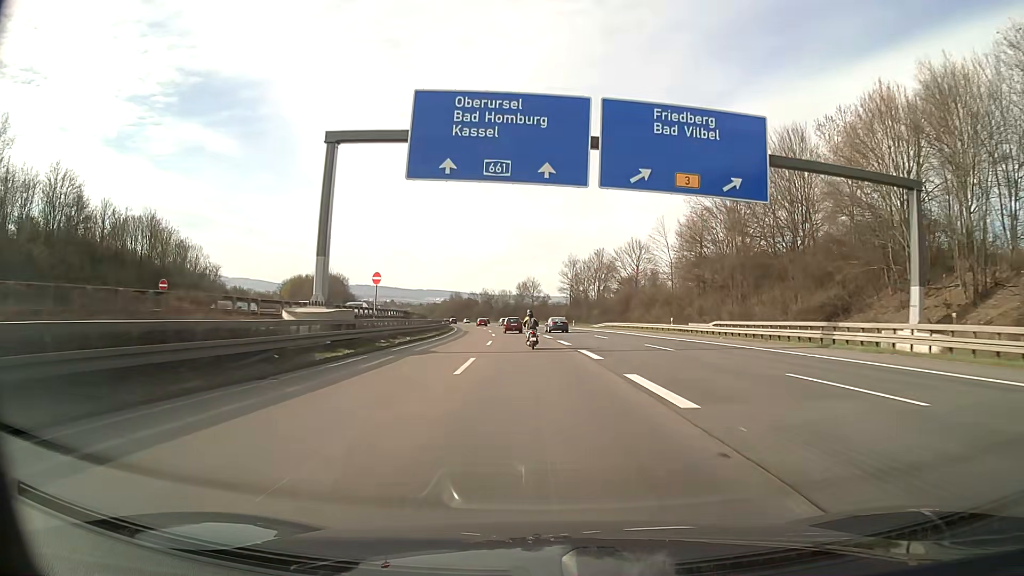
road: motorway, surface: asphalt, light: Day
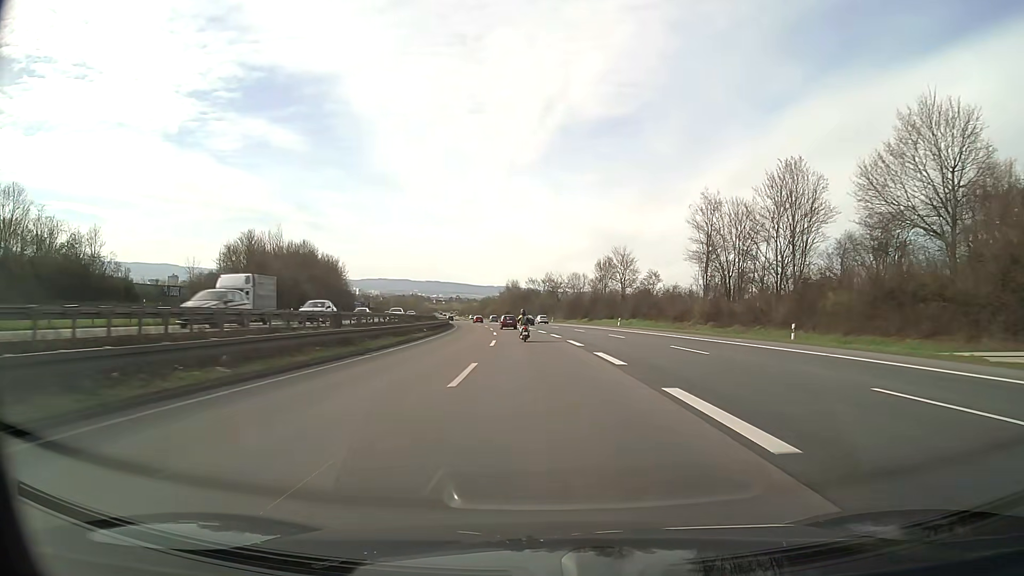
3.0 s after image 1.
(-4.3, +75.3) m; -6°
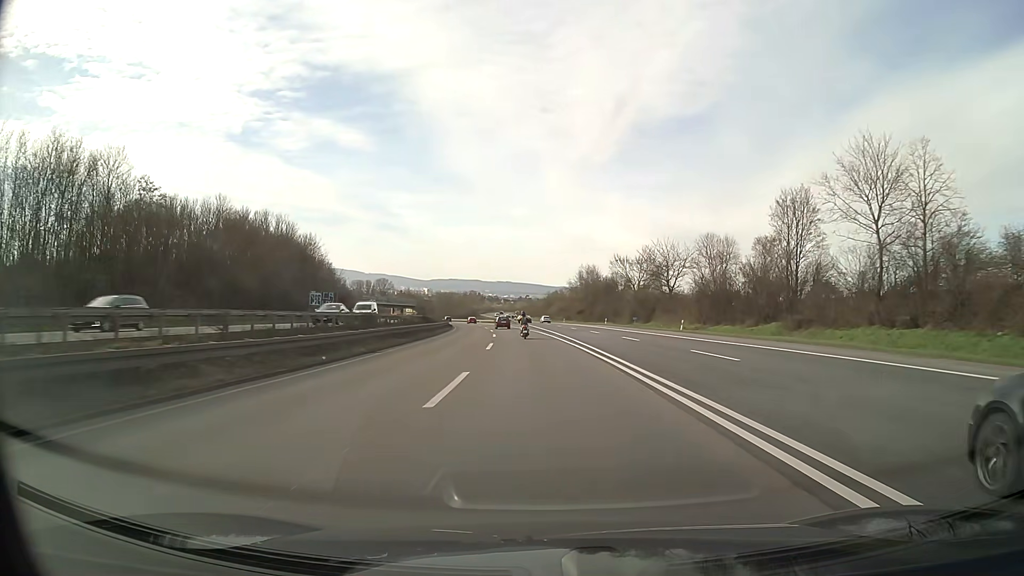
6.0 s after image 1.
(-3.8, +74.9) m; -6°
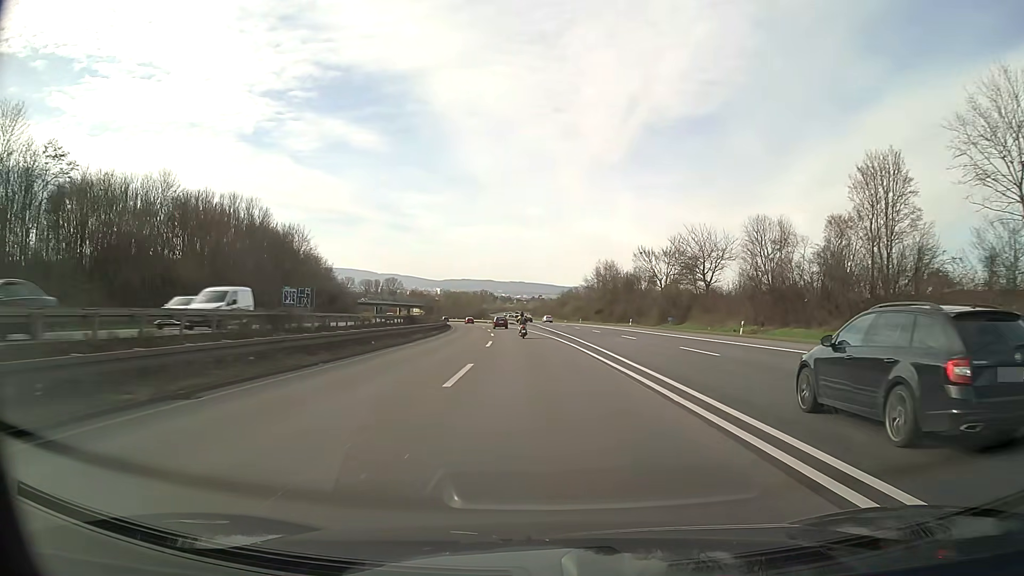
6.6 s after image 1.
(-0.1, +15.2) m; -1°
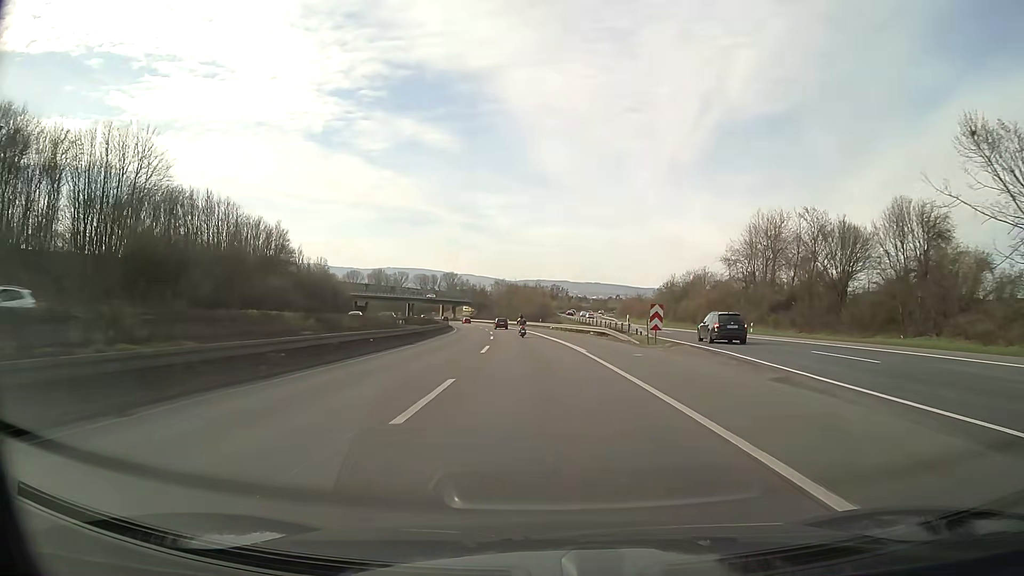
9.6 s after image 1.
(-4.2, +76.6) m; -6°
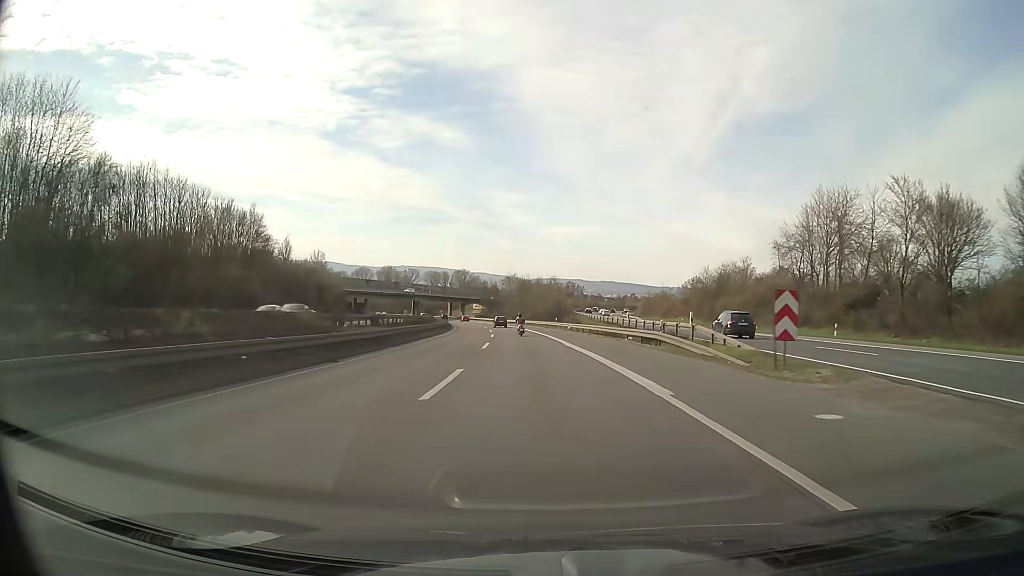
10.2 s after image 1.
(-0.2, +15.6) m; -1°
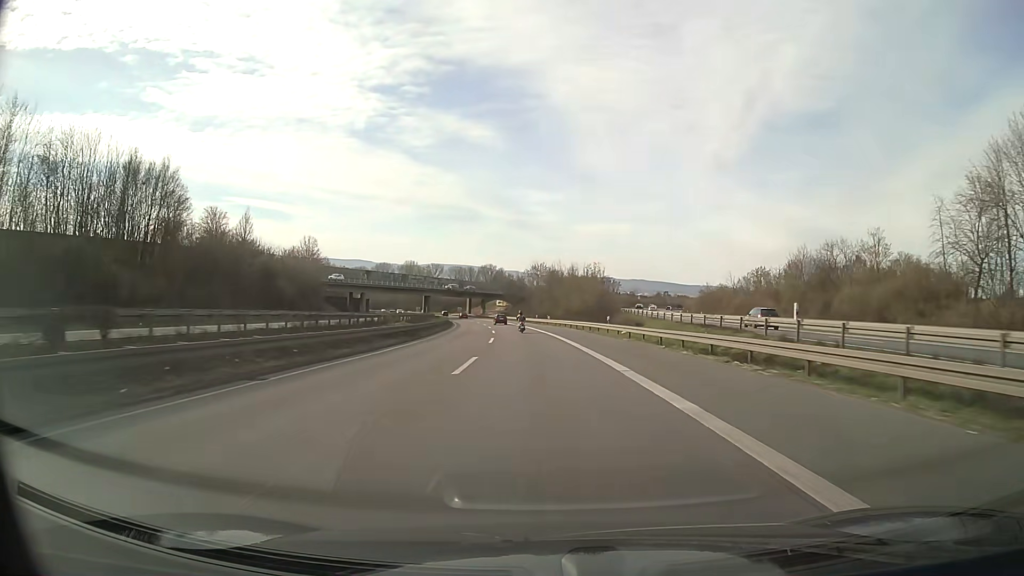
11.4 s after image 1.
(-0.7, +31.4) m; -3°
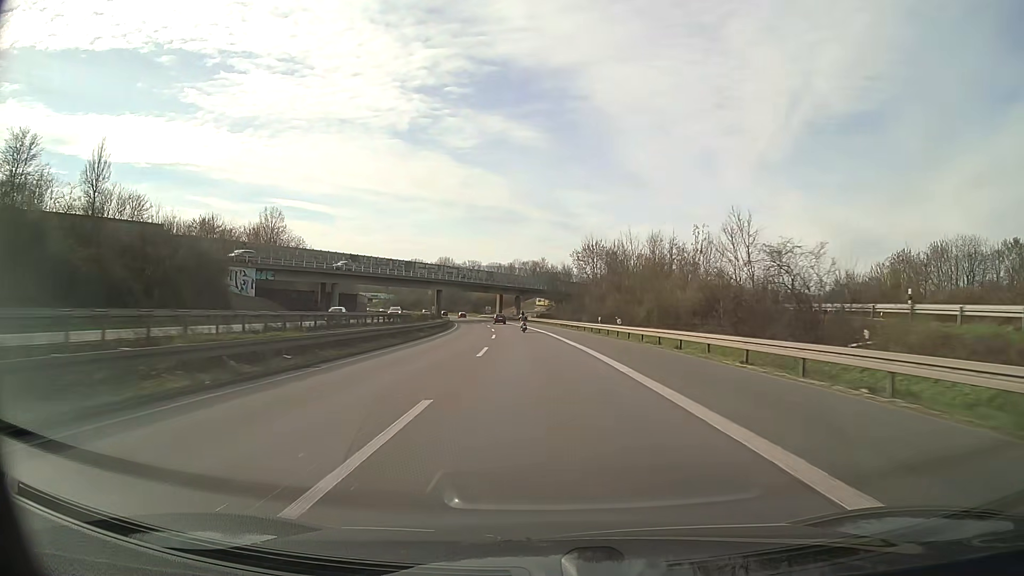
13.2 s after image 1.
(-1.6, +47.1) m; -4°
(0, +10) (0, +20) (-1, +30) (-1, +40) (-2, +50) (-3, +60) (-4, +70) (-5, +80) (-6, +90) (-7, +100) m
